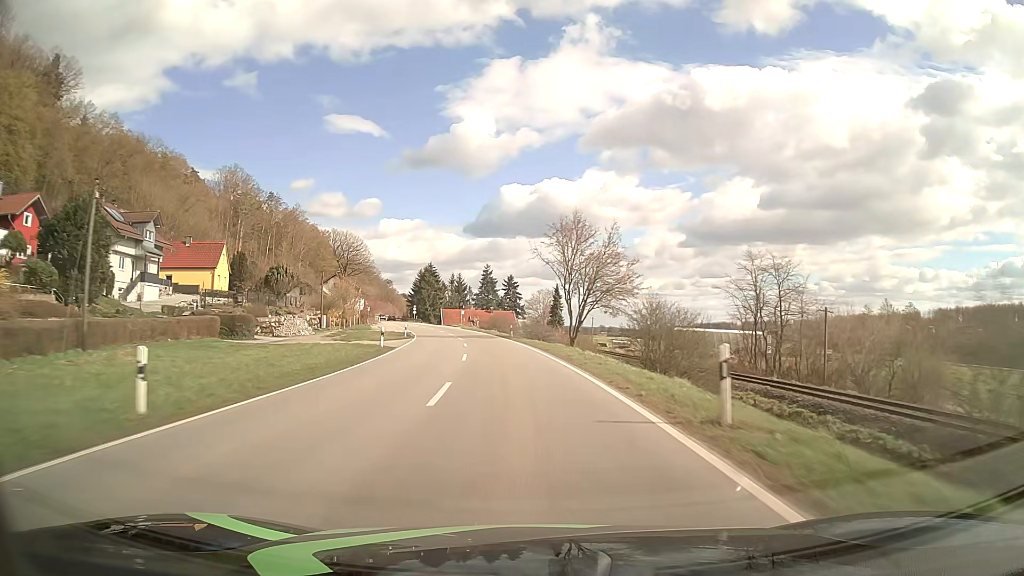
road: secondary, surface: asphalt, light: Day
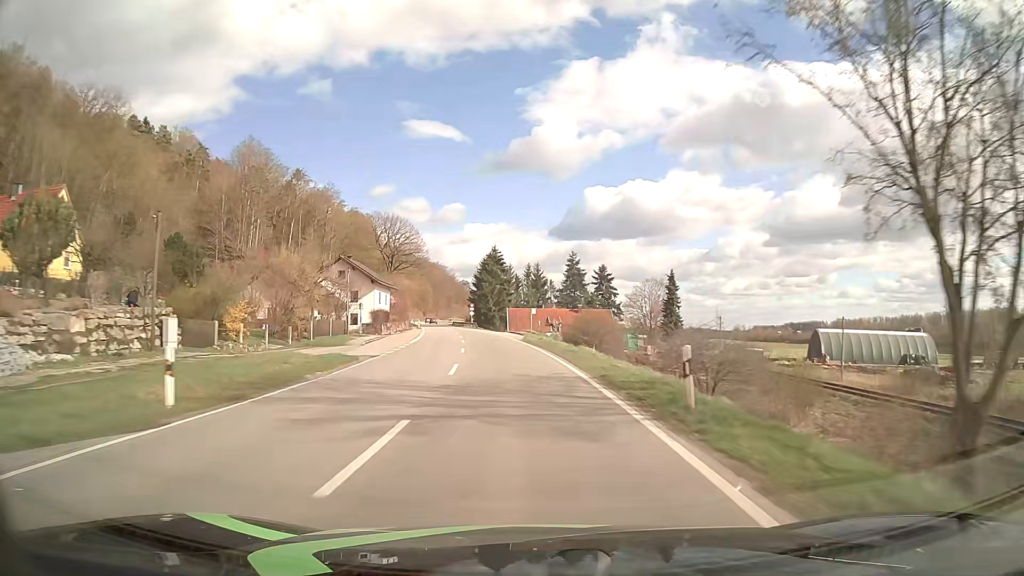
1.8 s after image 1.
(-2.4, +42.2) m; -7°
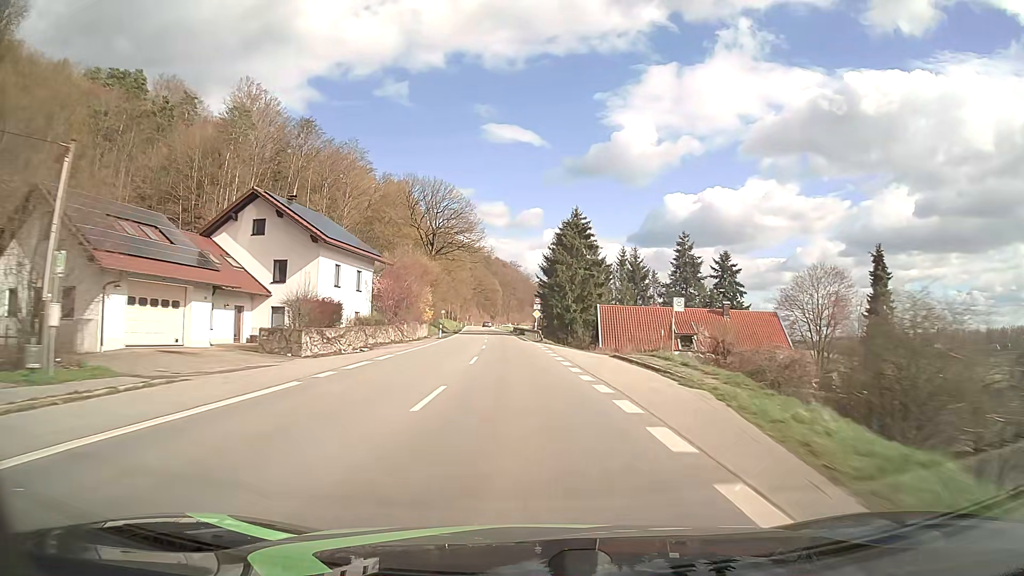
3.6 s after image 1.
(-3.0, +43.4) m; -7°
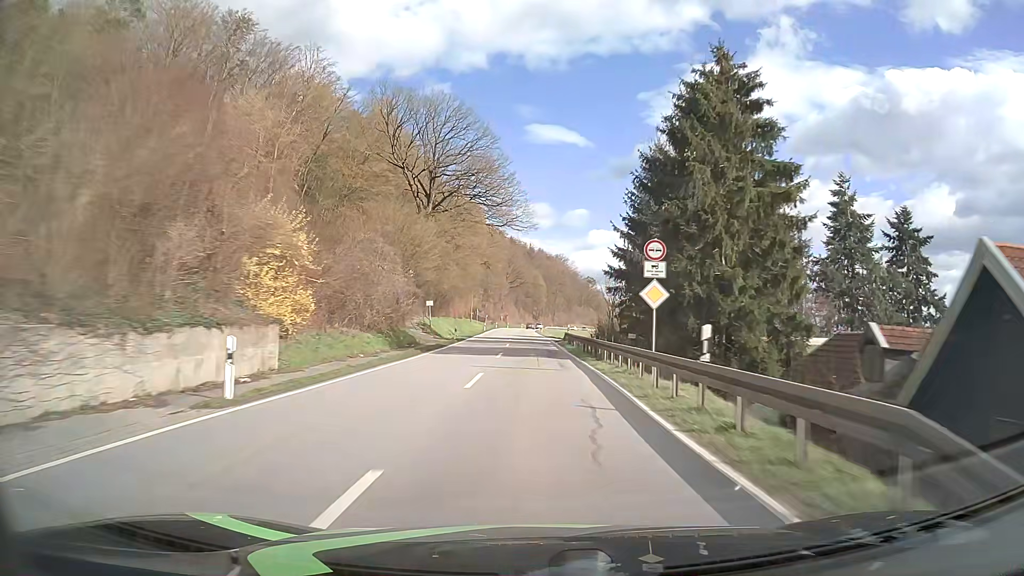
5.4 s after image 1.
(-1.7, +45.0) m; -4°
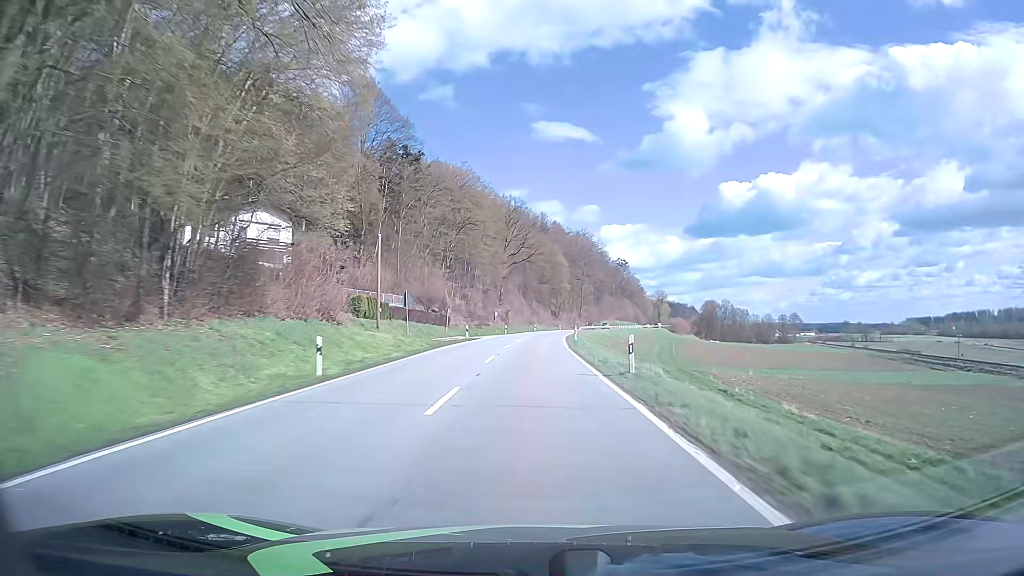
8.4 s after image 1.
(-0.9, +77.2) m; -1°
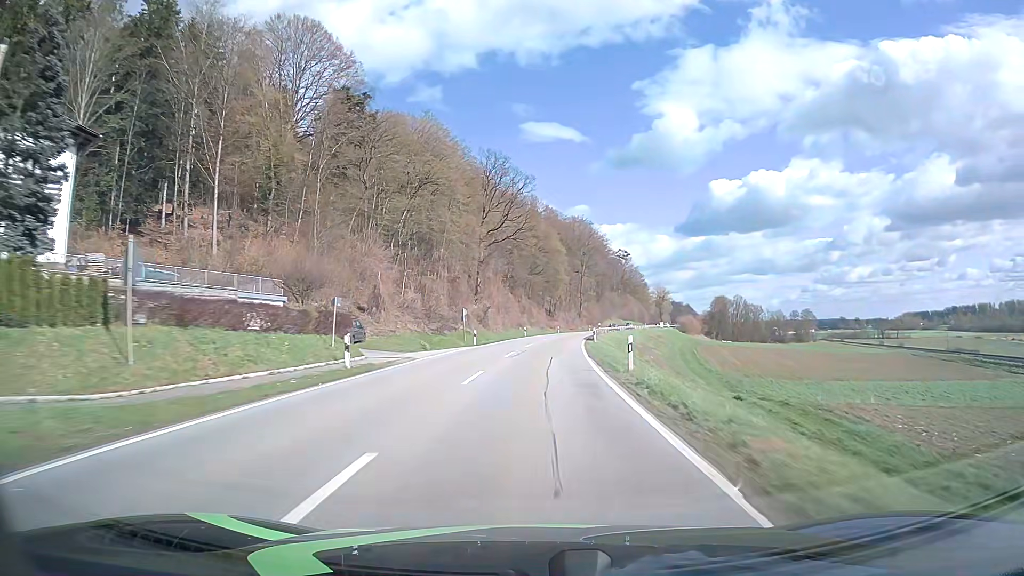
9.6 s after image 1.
(0.0, +31.2) m; +1°
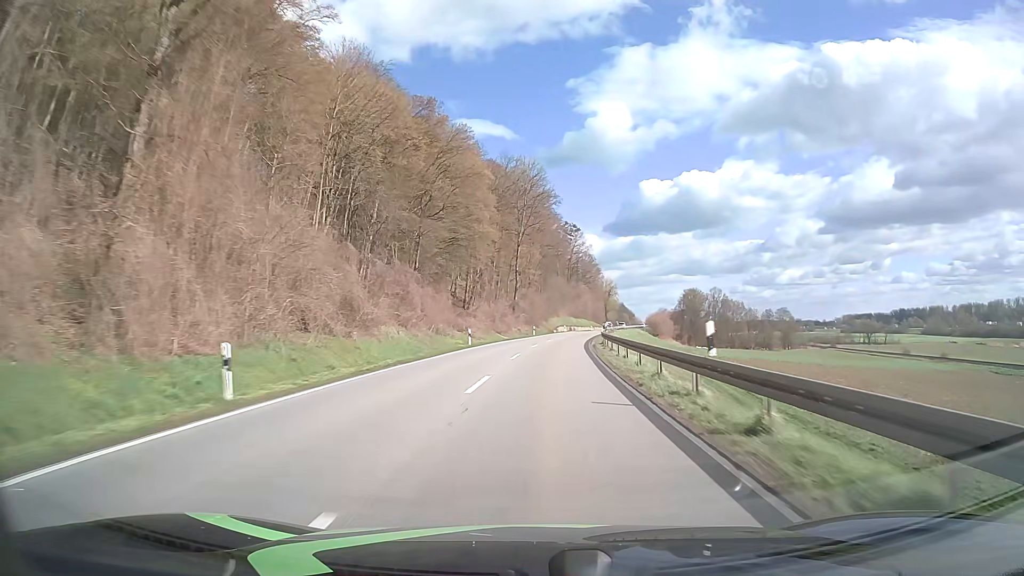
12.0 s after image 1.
(+2.9, +62.7) m; +7°
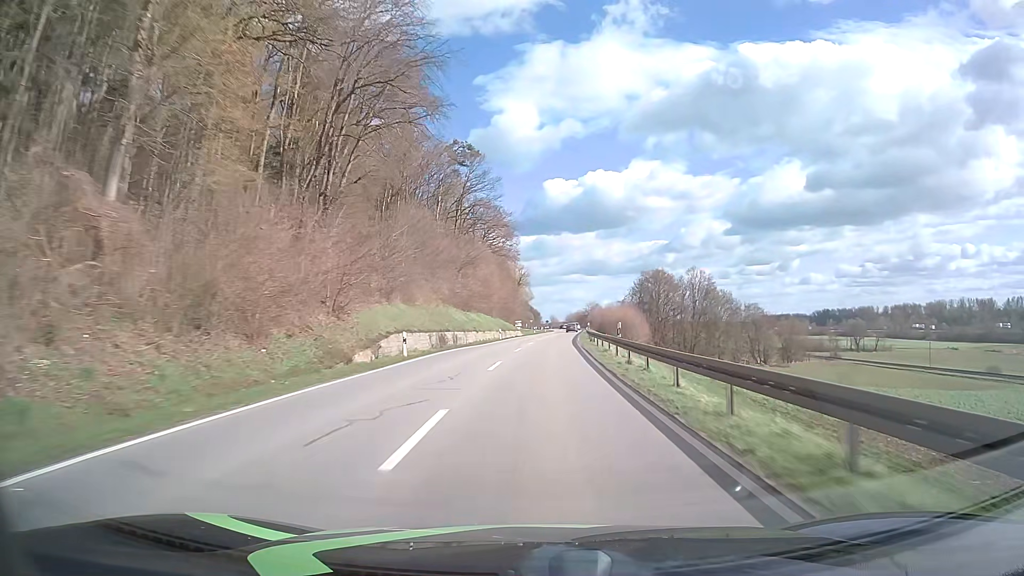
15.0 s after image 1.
(+5.2, +78.8) m; +8°
(0, +10) (0, +20) (+1, +30) (+1, +40) (+2, +50) (+2, +60) (+3, +70) (+4, +80) (+4, +90) (+5, +100) m
